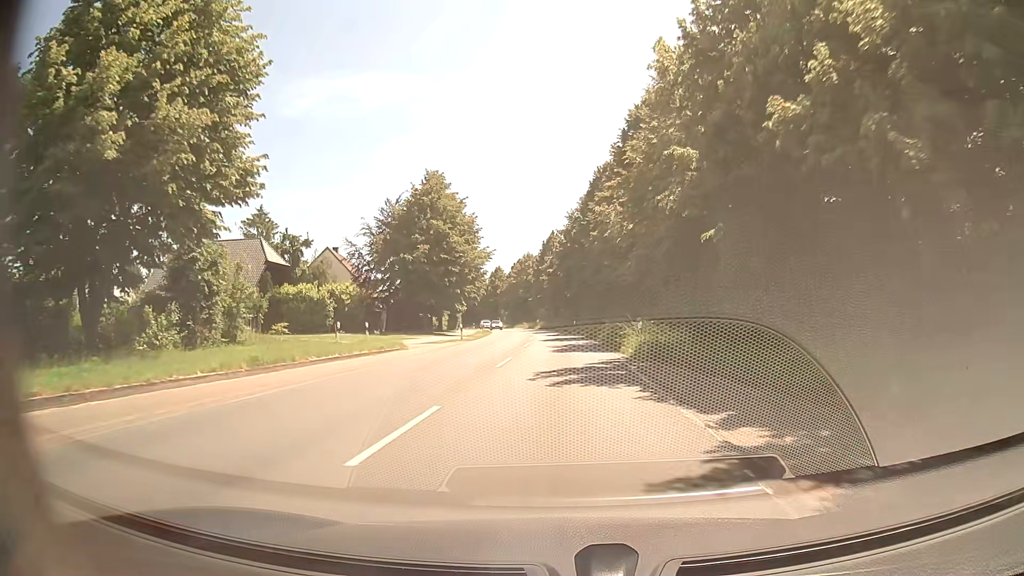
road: secondary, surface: asphalt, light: Day
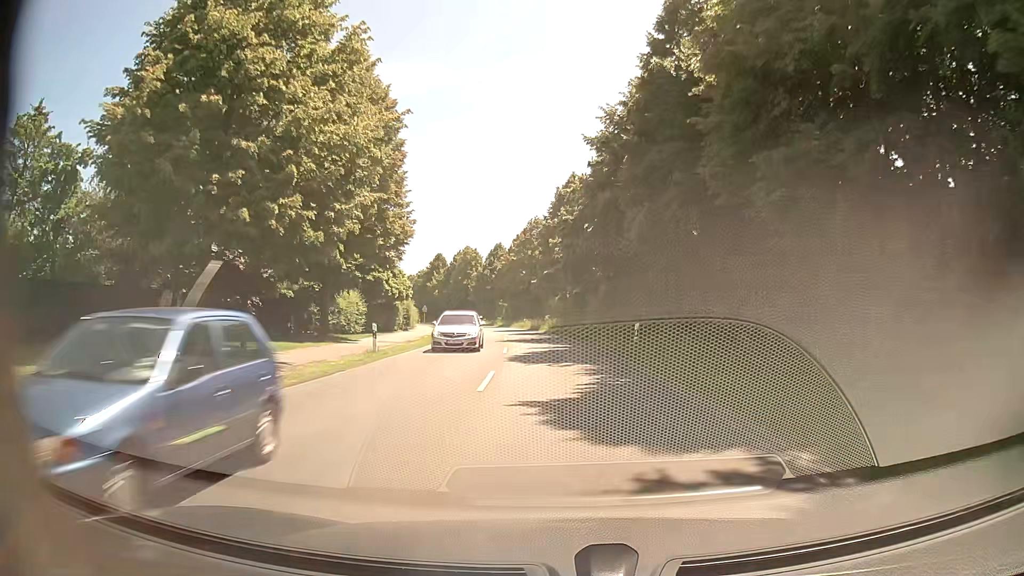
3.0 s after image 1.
(-0.4, +41.9) m; -1°
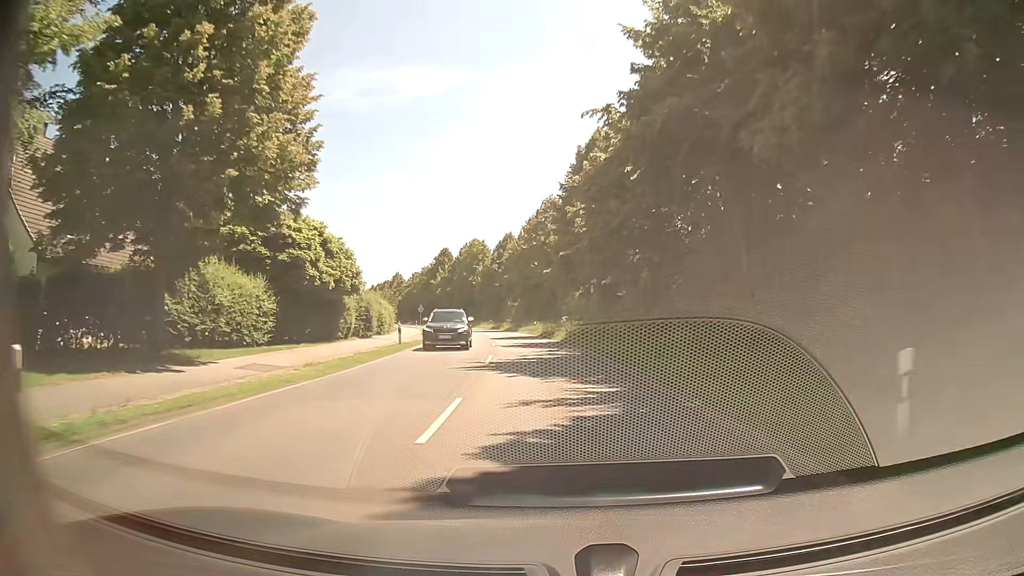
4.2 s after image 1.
(-0.2, +16.9) m; 0°
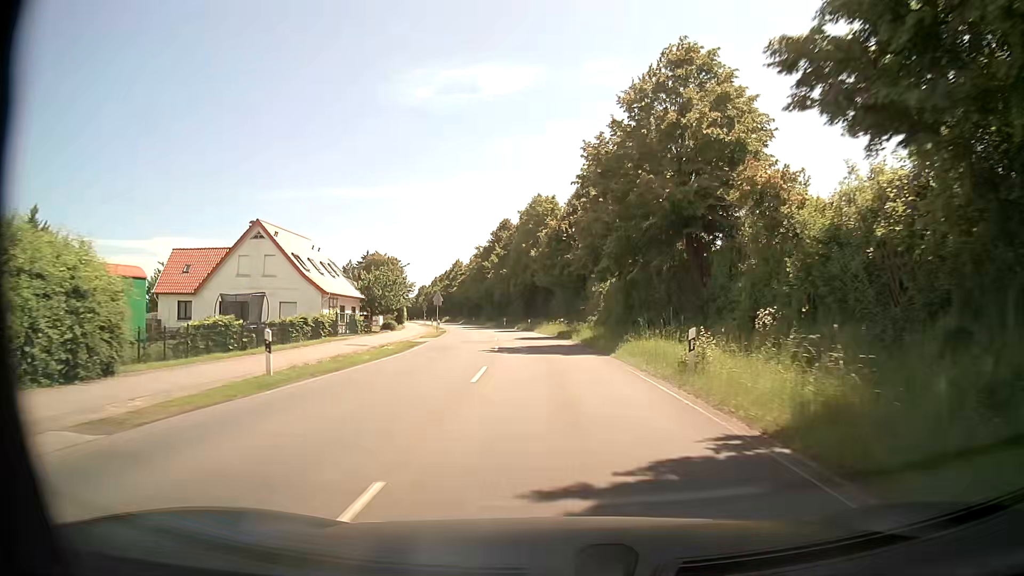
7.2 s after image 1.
(-3.3, +42.0) m; -9°
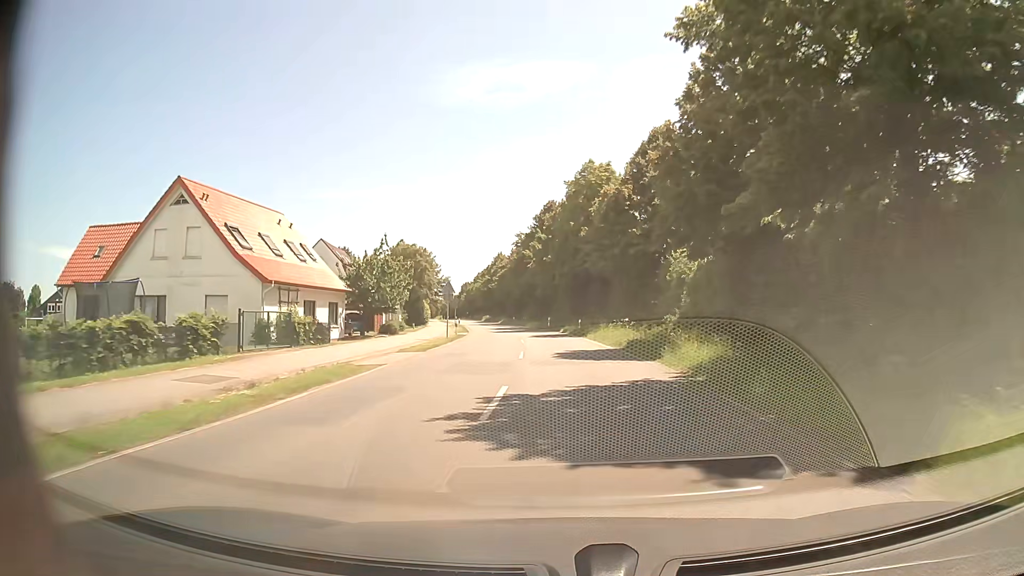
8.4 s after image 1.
(-0.6, +16.8) m; -4°
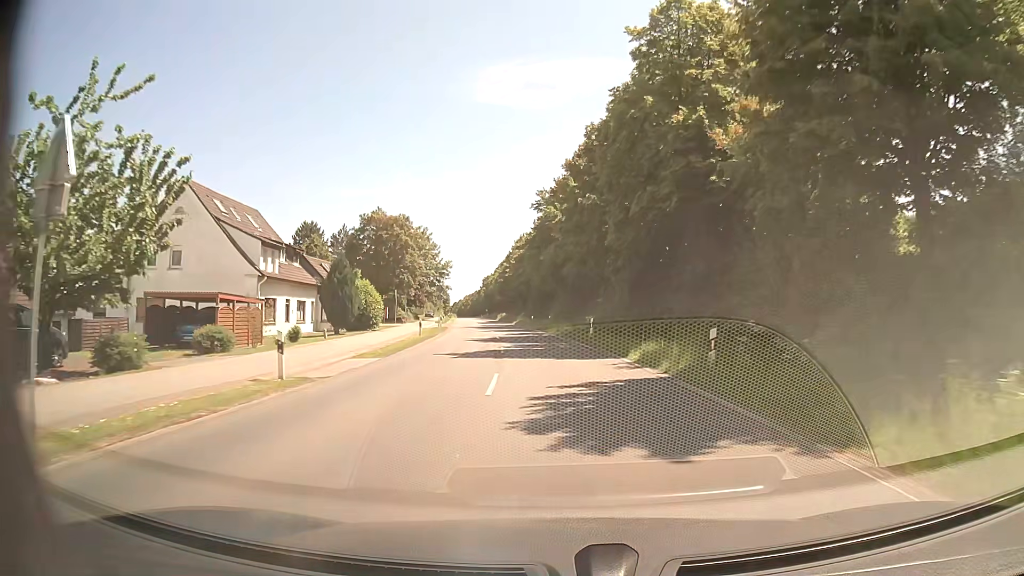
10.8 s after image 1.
(-0.9, +33.7) m; -3°
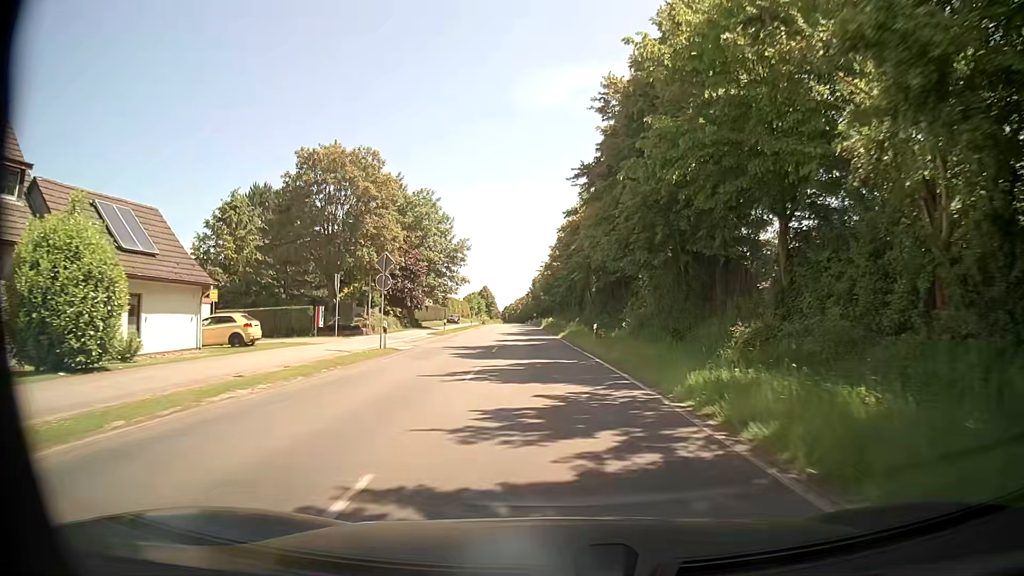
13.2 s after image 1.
(-1.4, +33.7) m; -5°
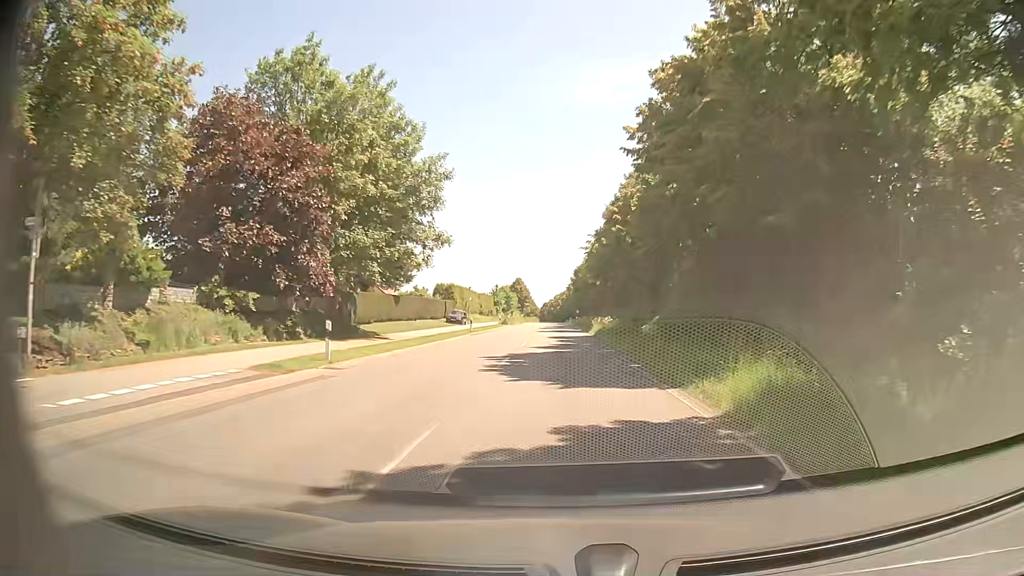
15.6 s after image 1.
(-1.3, +33.5) m; -3°
(0, +10) (0, +20) (0, +30) (0, +40) (0, +50) (0, +60) (0, +70) (0, +80) (0, +90) (0, +100) m
